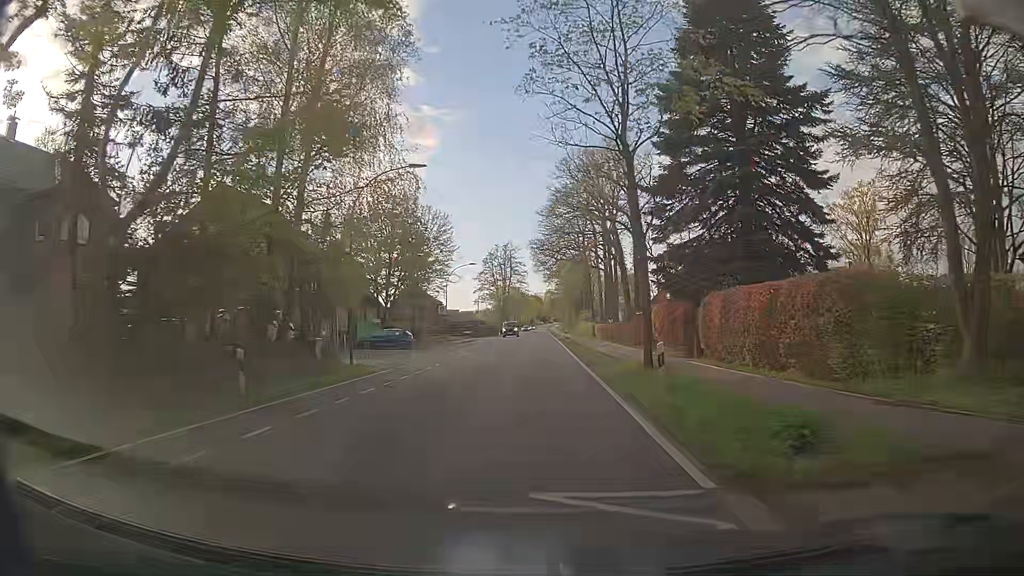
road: tertiary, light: Day
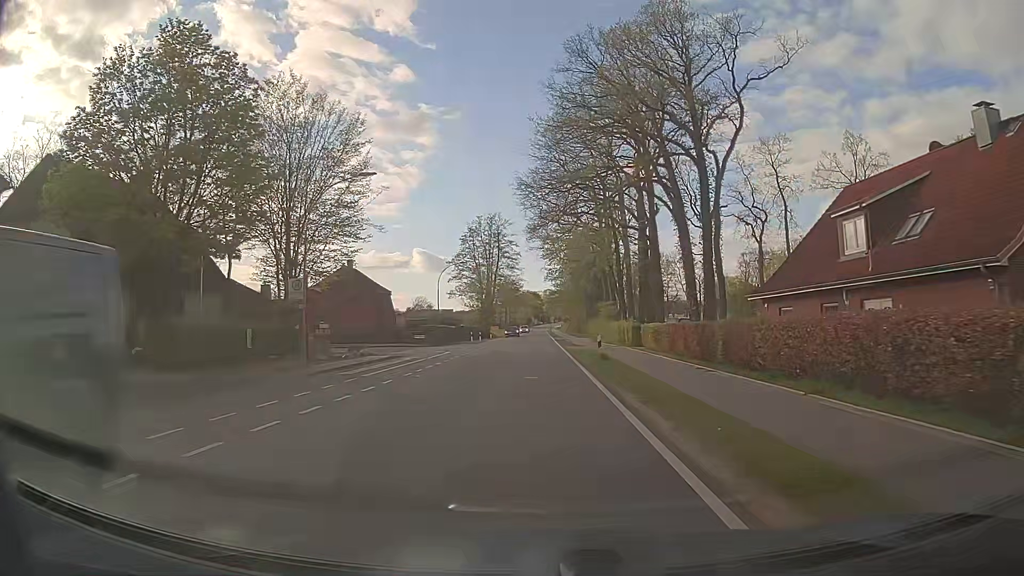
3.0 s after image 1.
(0.0, +38.2) m; 0°
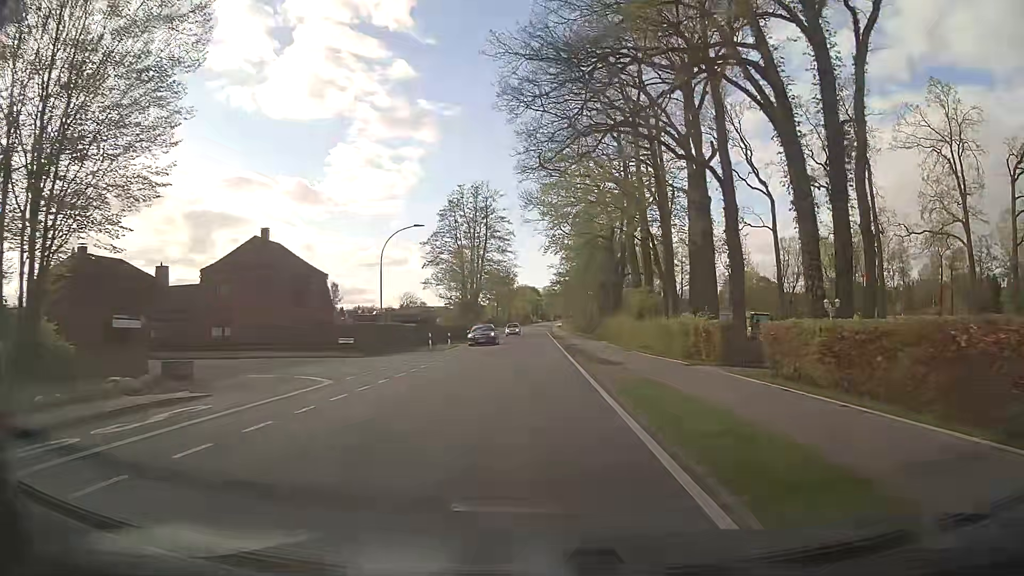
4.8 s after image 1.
(-0.1, +22.9) m; 0°
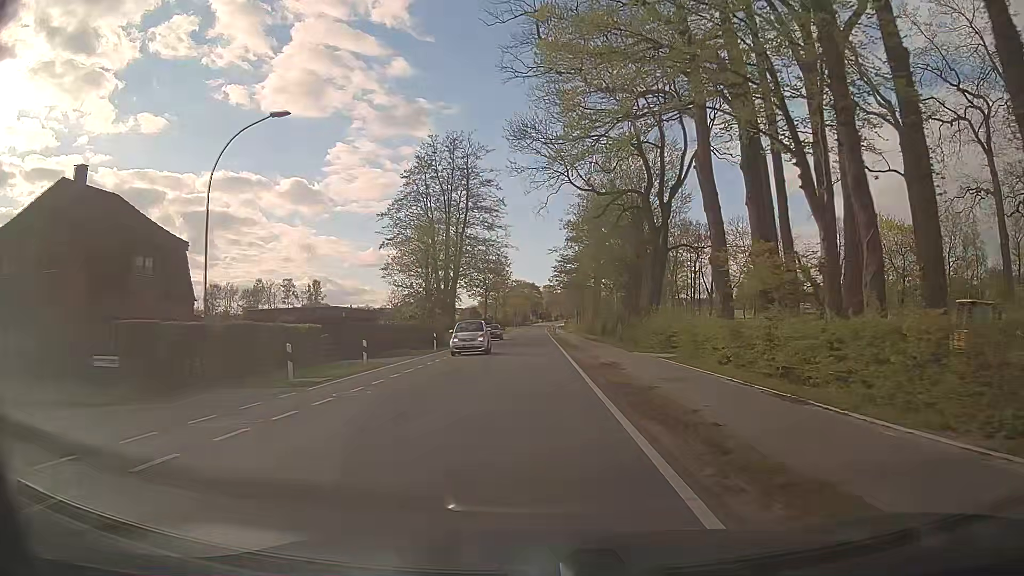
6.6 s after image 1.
(+0.1, +22.9) m; -1°
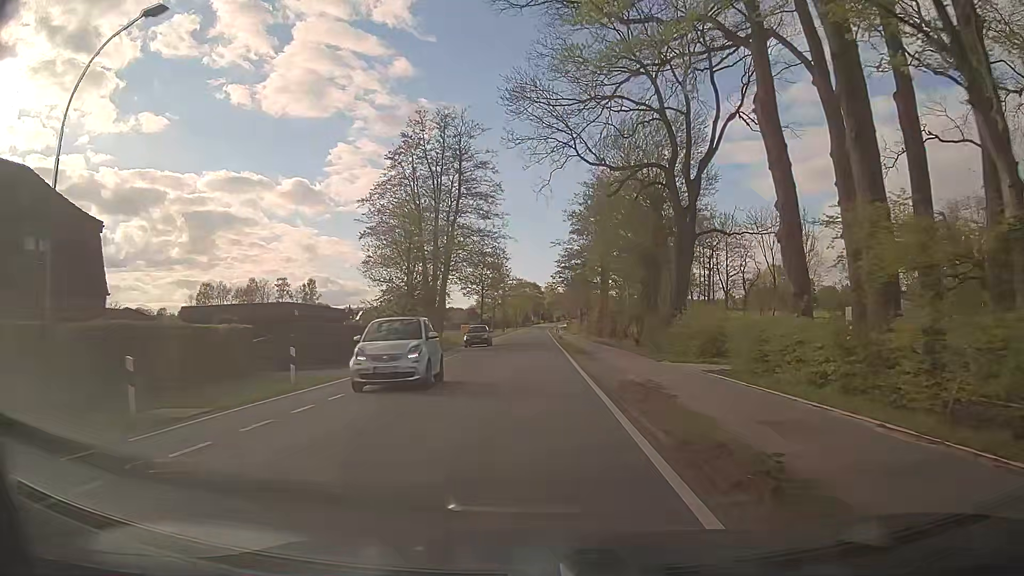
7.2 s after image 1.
(+0.1, +7.6) m; 0°
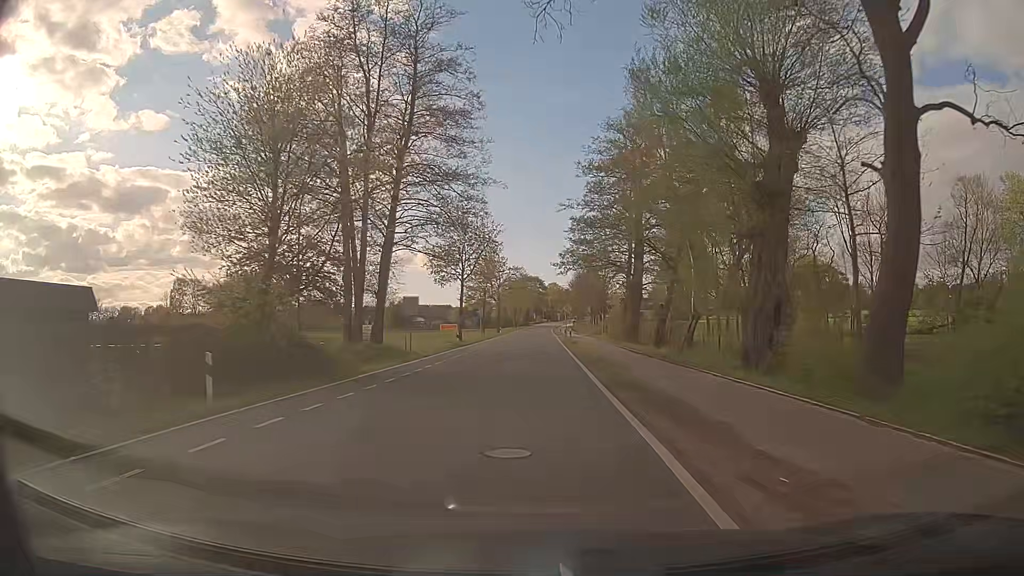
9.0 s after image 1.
(-0.1, +22.9) m; -1°
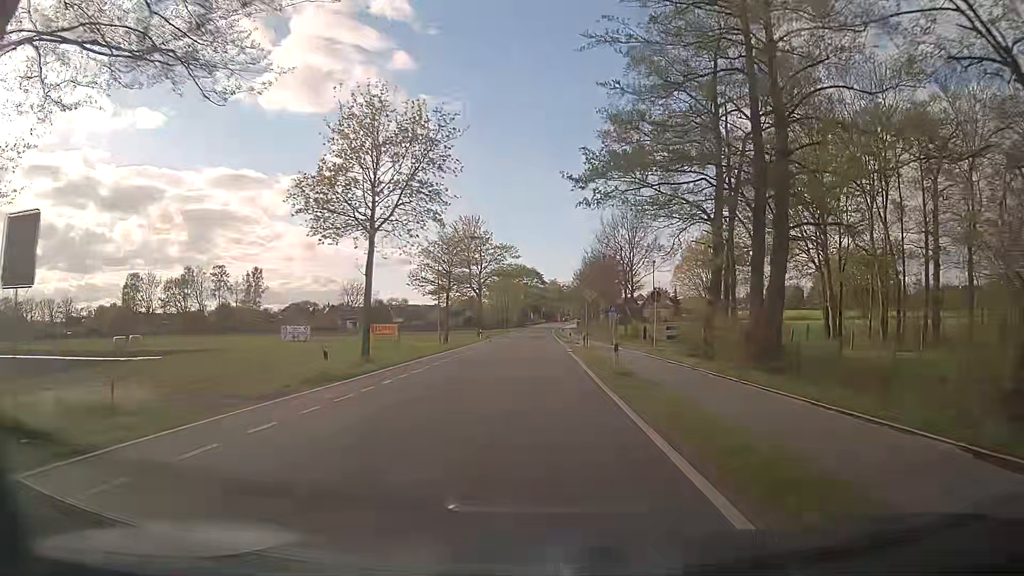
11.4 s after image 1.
(+0.4, +30.5) m; +1°
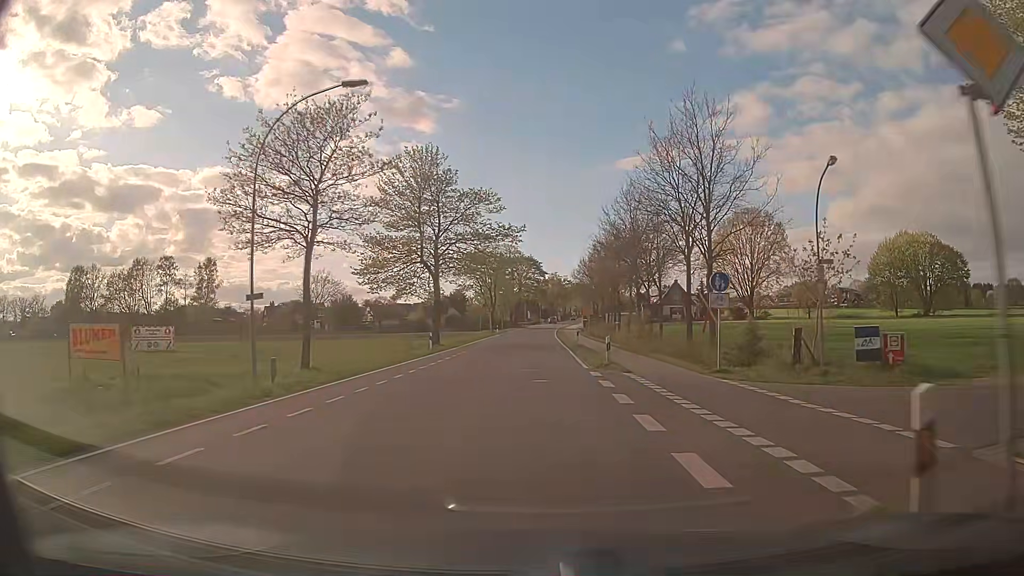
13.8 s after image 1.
(+0.1, +30.4) m; 0°
(0, +10) (0, +20) (0, +30) (0, +40) (0, +50) (0, +60) (0, +70) (0, +80) (0, +90) (+1, +100) m
